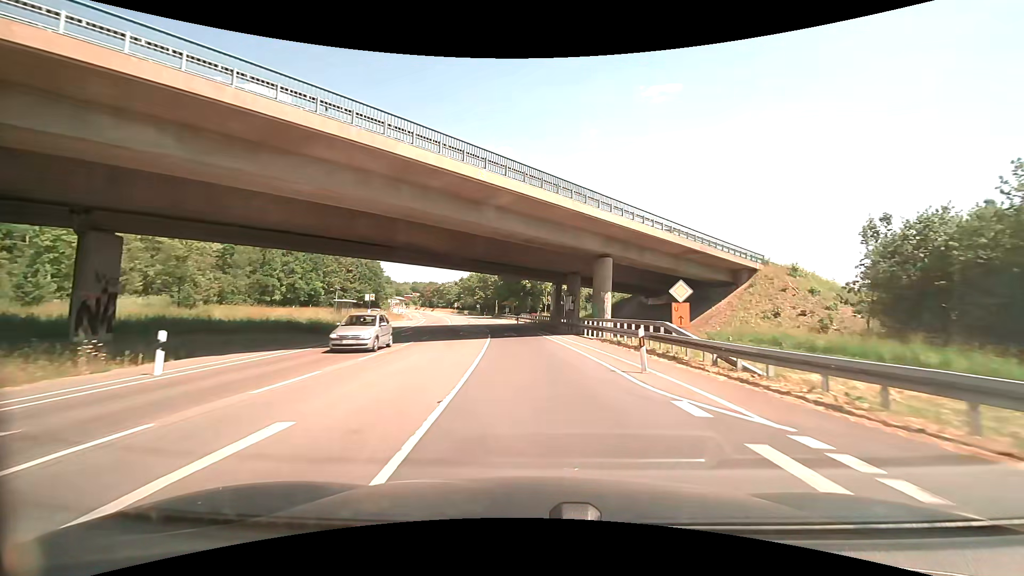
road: secondary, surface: asphalt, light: Day
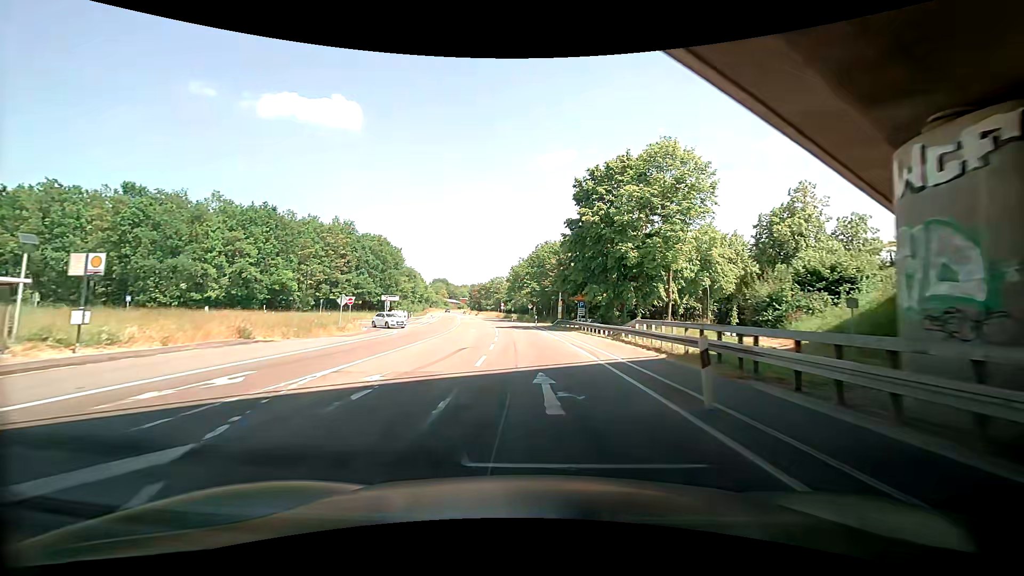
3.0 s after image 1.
(-2.8, +46.8) m; -8°
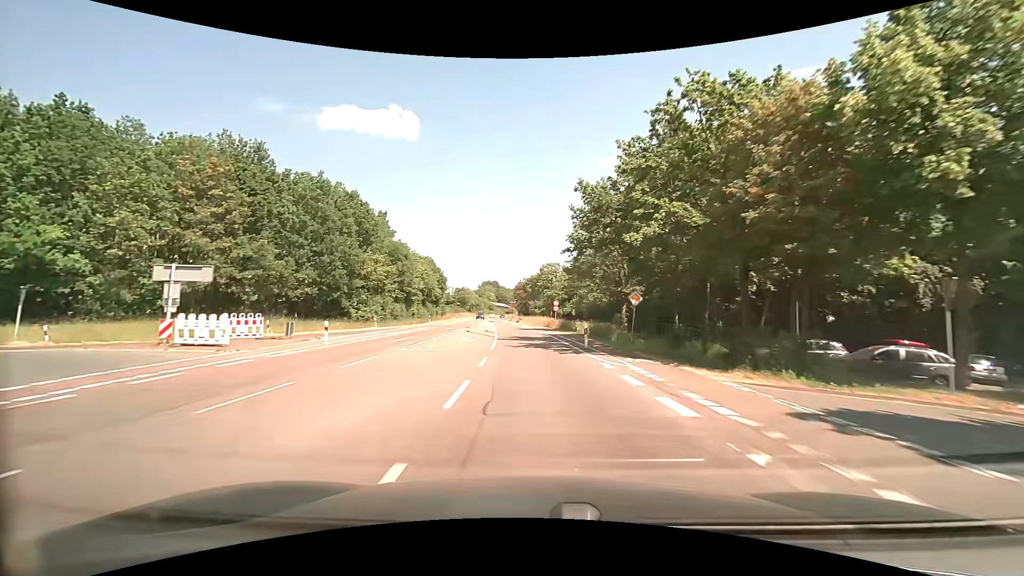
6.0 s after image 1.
(-1.8, +49.8) m; -5°
(0, +10) (-1, +20) (-1, +30) (-2, +40) (-3, +50) (-4, +60) (-4, +70) (-5, +80) (-6, +90) (-8, +100) m
